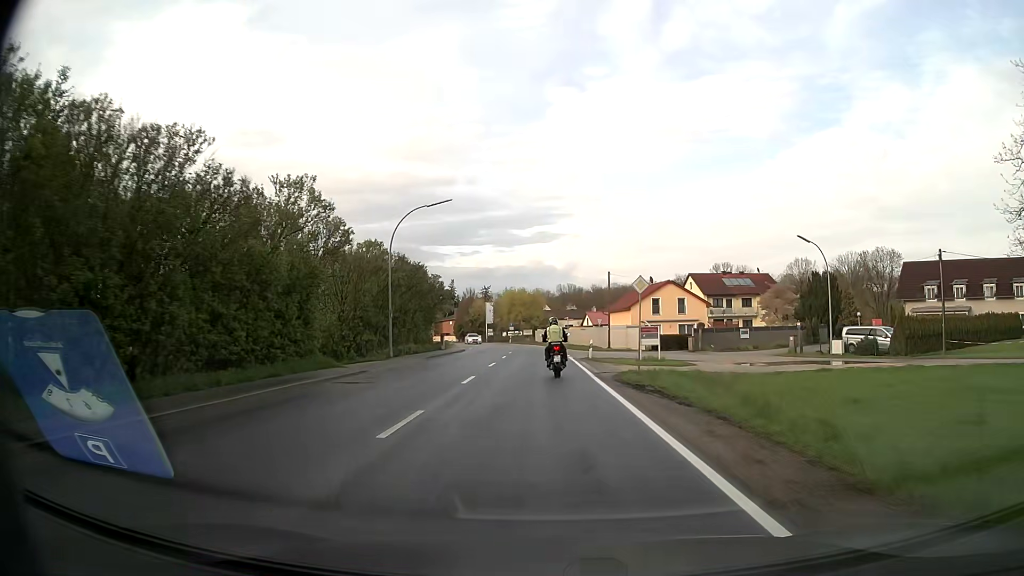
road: secondary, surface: asphalt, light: Day
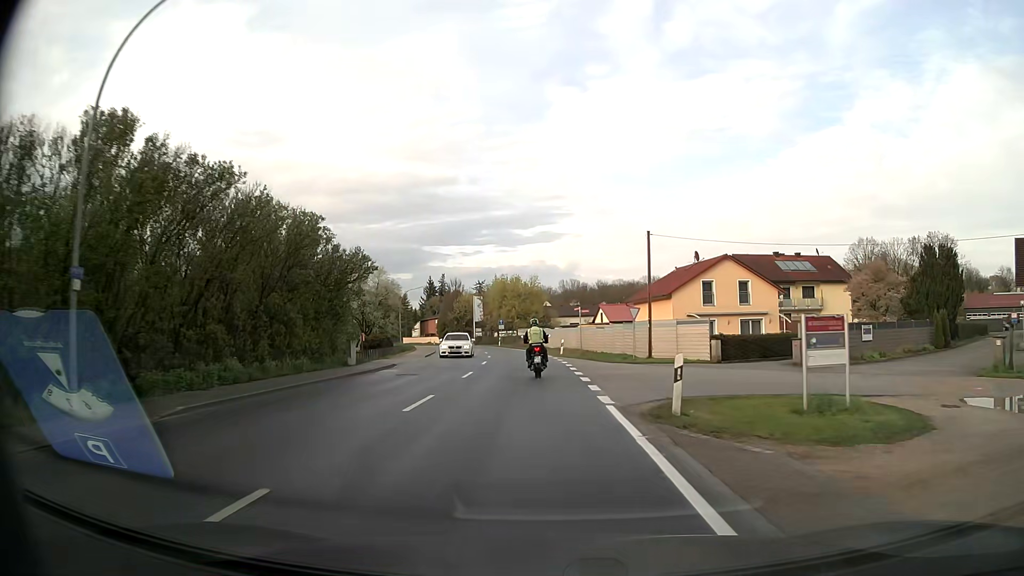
(0.0, +24.1) m; 0°
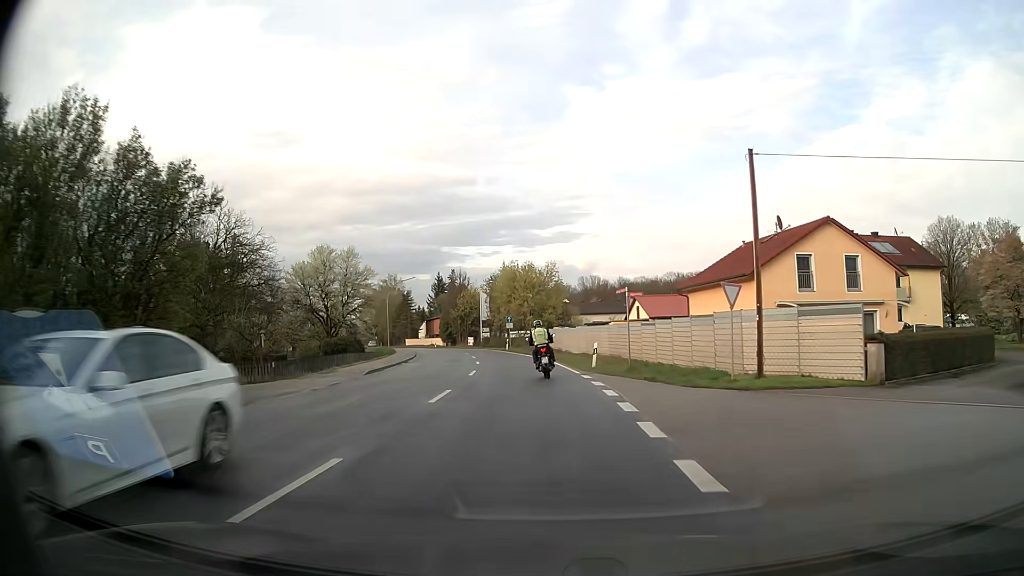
(-0.2, +16.5) m; -1°
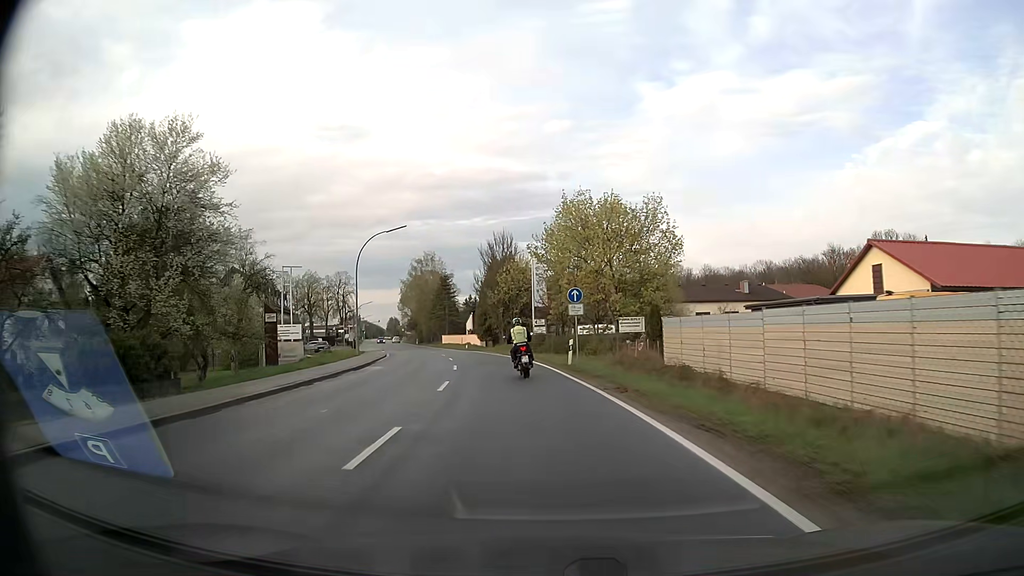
(-1.7, +34.1) m; -6°
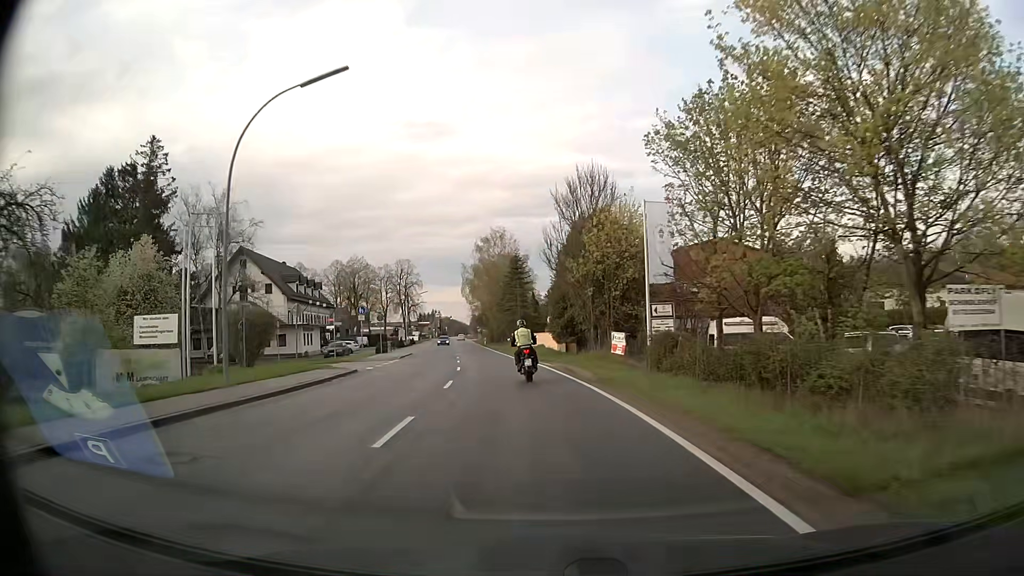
(-1.6, +26.1) m; -7°
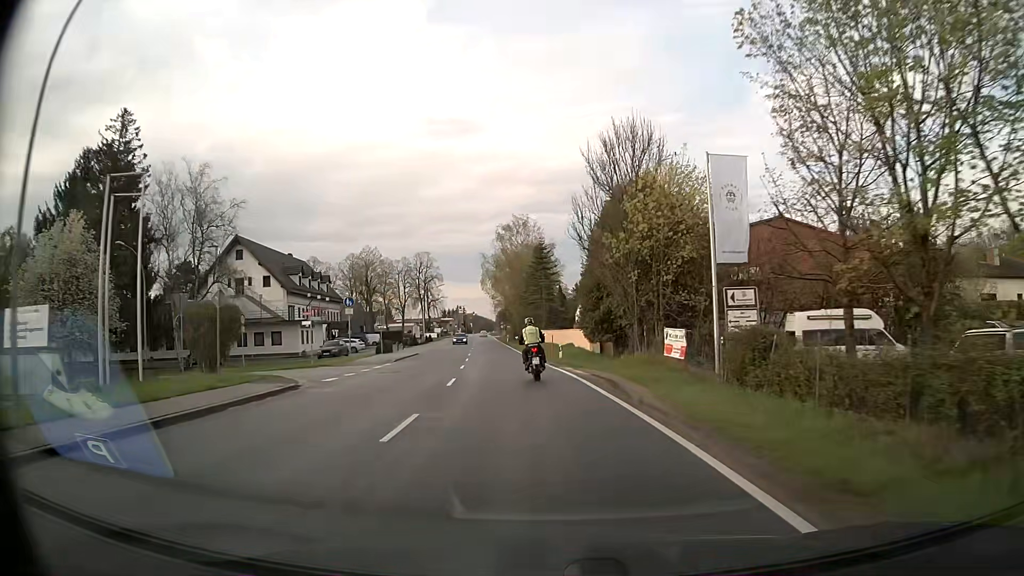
(-0.2, +8.6) m; -3°
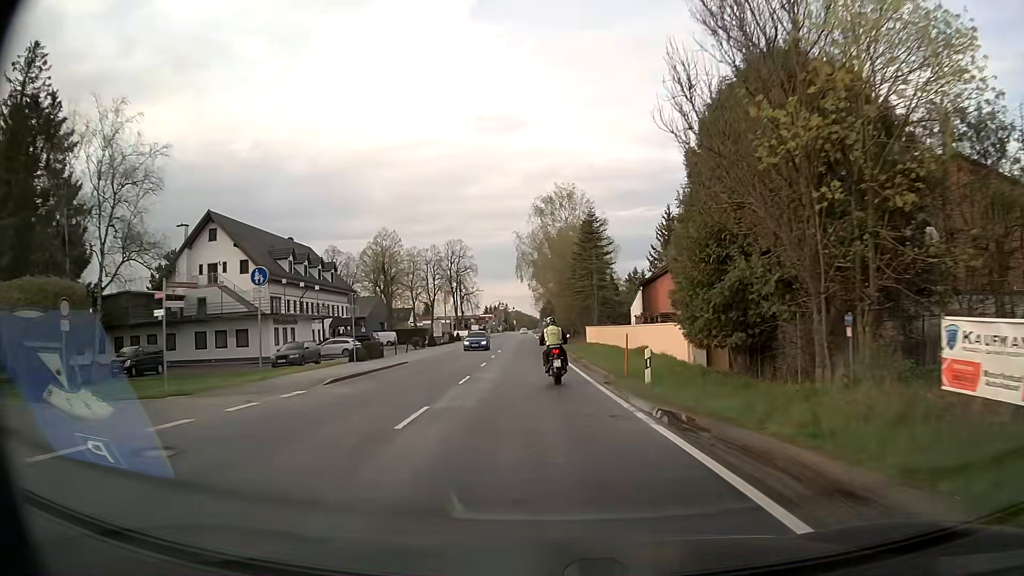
(-0.6, +17.0) m; -4°
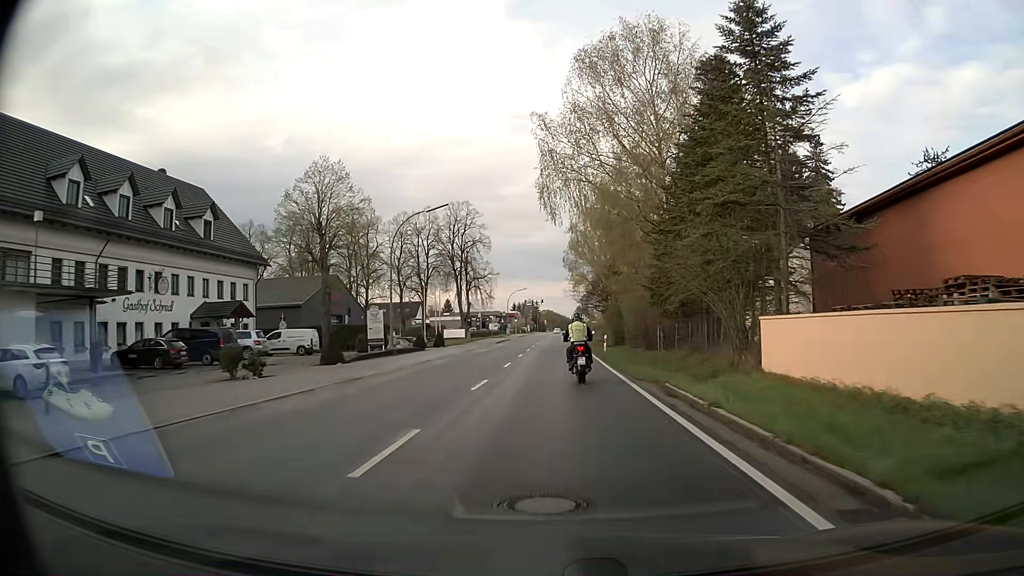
(-1.5, +39.4) m; -3°
(0, +10) (0, +20) (0, +30) (0, +40) (0, +50) (+1, +60) (+1, +70) (+1, +80) (+1, +90) (+1, +100) m
